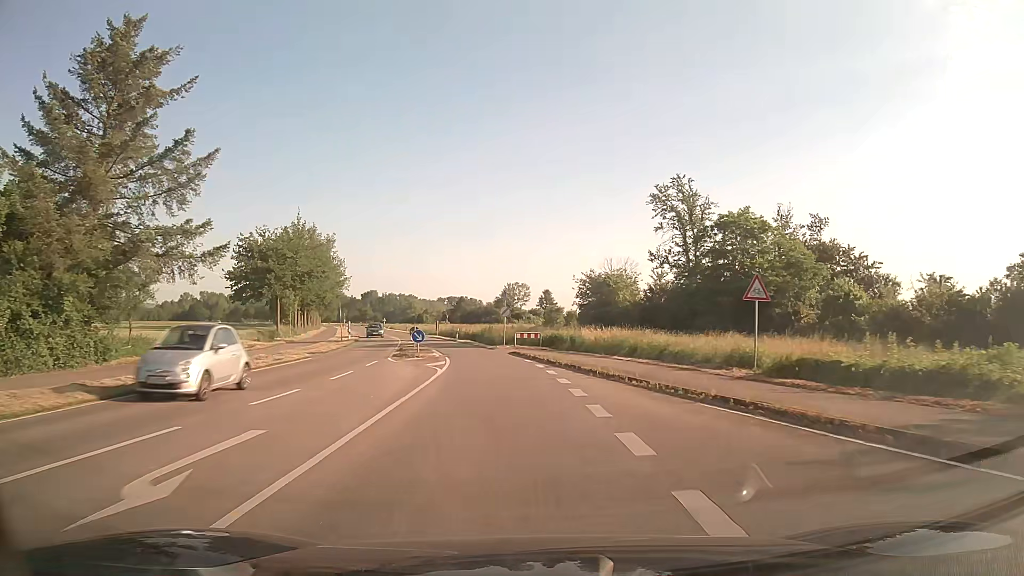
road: secondary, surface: asphalt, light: Day
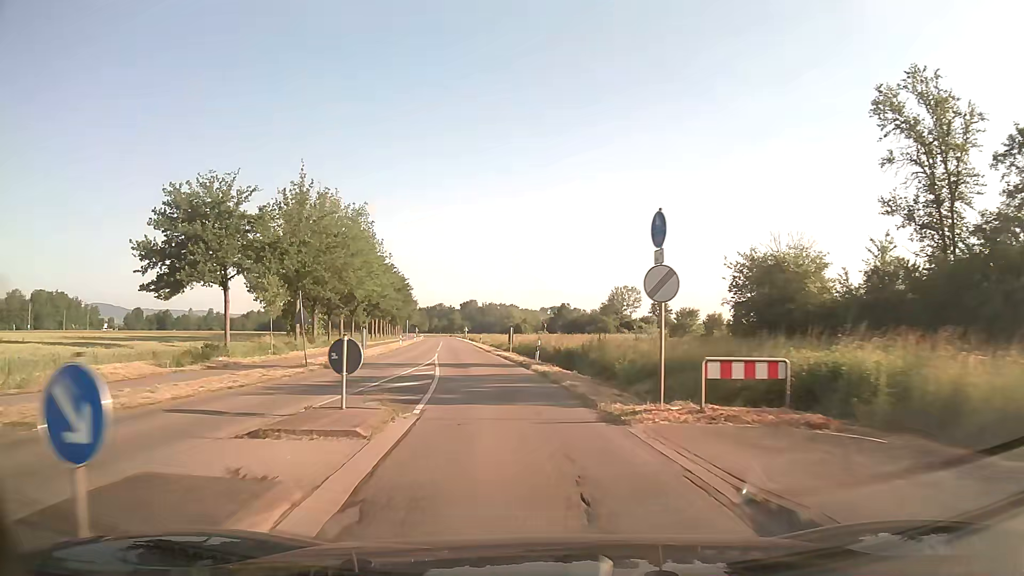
(-1.7, +27.2) m; -9°
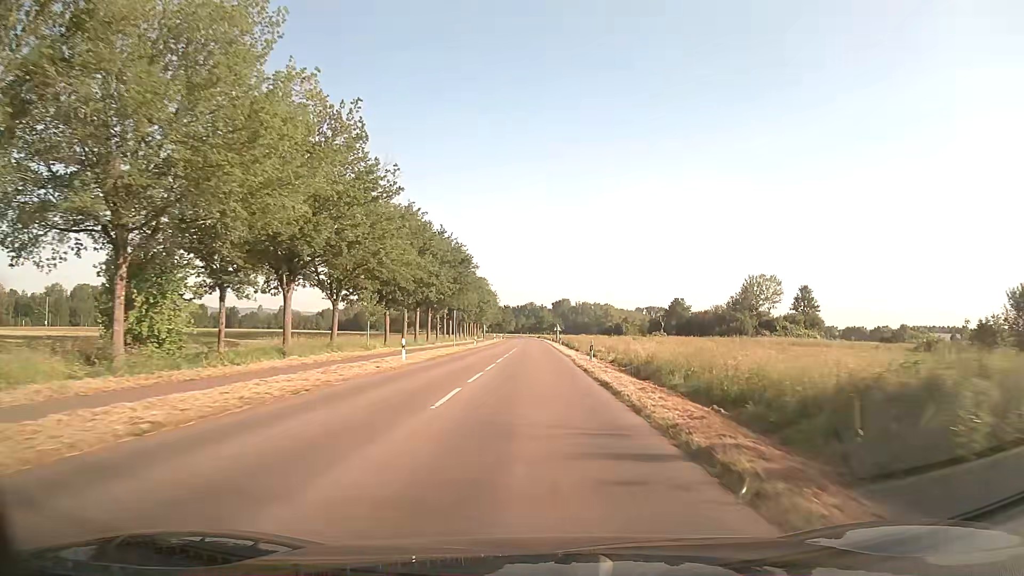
(-3.8, +40.1) m; -8°
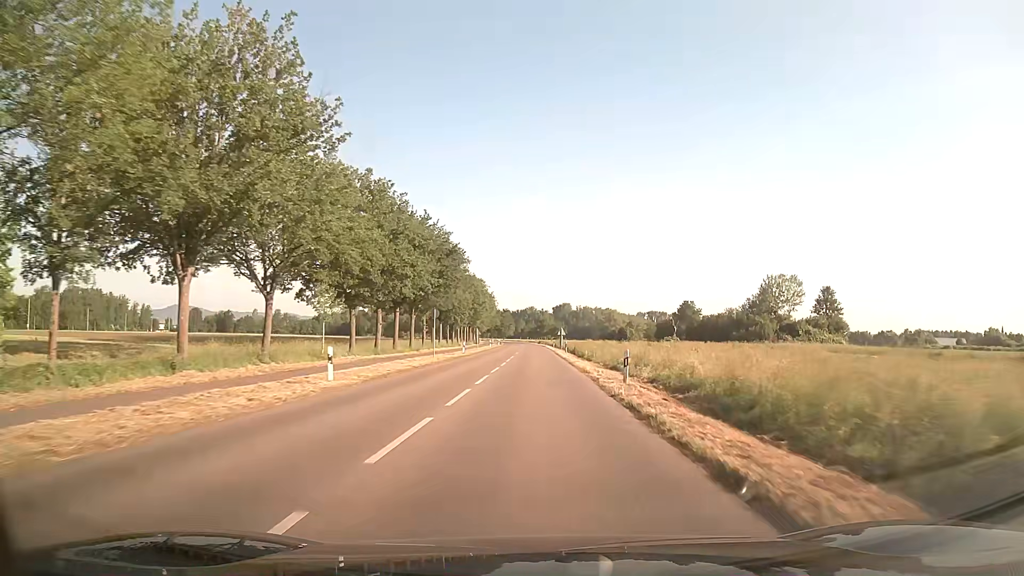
(0.0, +11.1) m; 0°
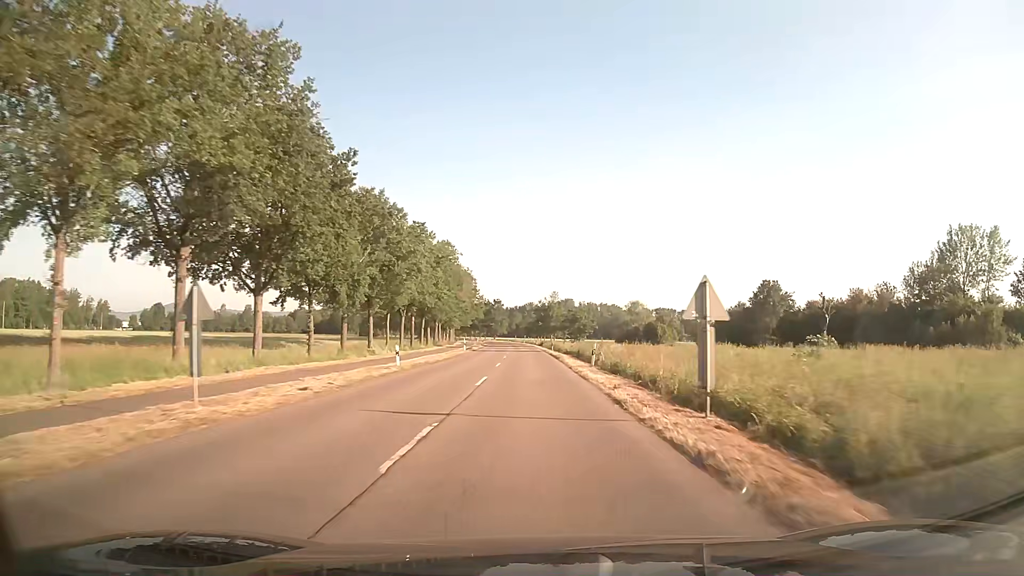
(0.0, +60.9) m; 0°
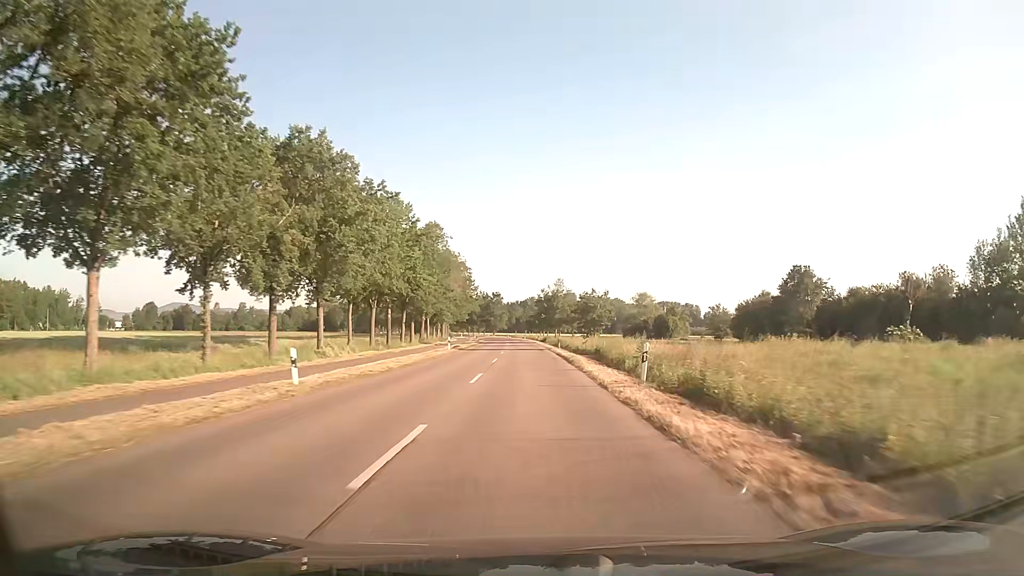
(0.0, +13.1) m; 0°
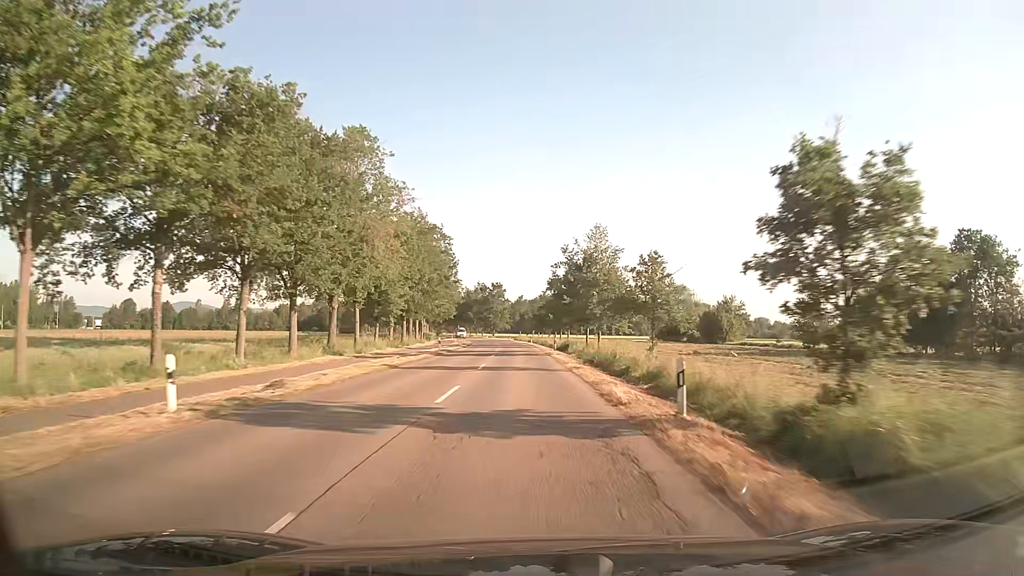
(-0.4, +41.0) m; -1°
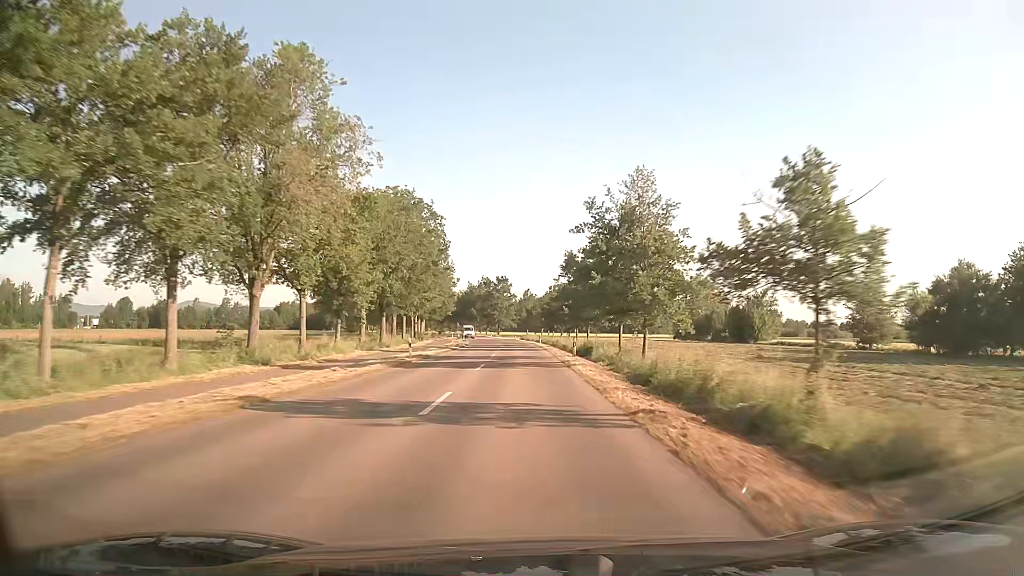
(-0.1, +14.1) m; -1°
(0, +10) (0, +20) (-1, +30) (-1, +40) (-1, +50) (-2, +60) (-2, +70) (-3, +80) (-4, +90) (-5, +100) m
